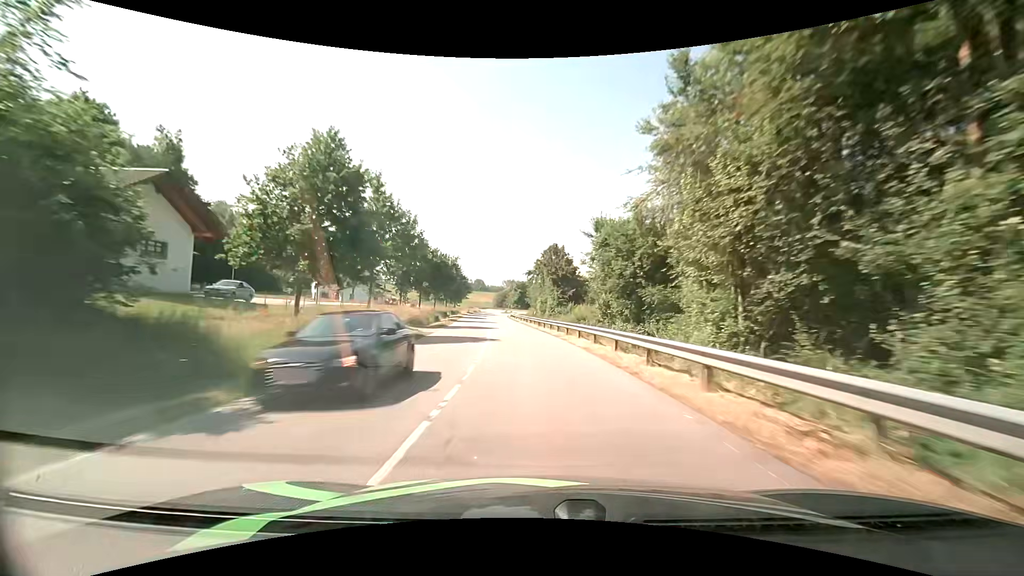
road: secondary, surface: asphalt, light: Day
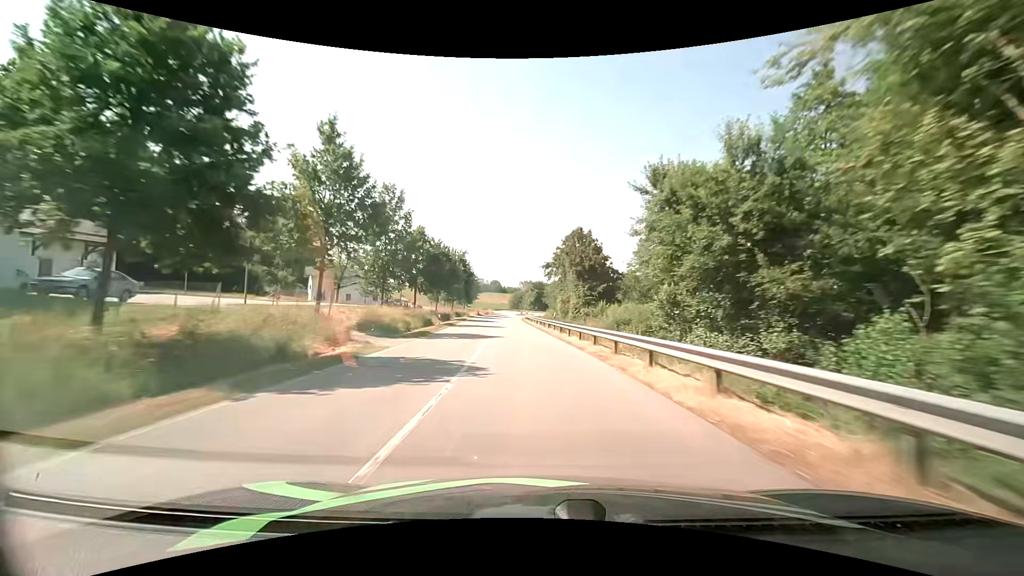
(-0.3, +12.4) m; -2°
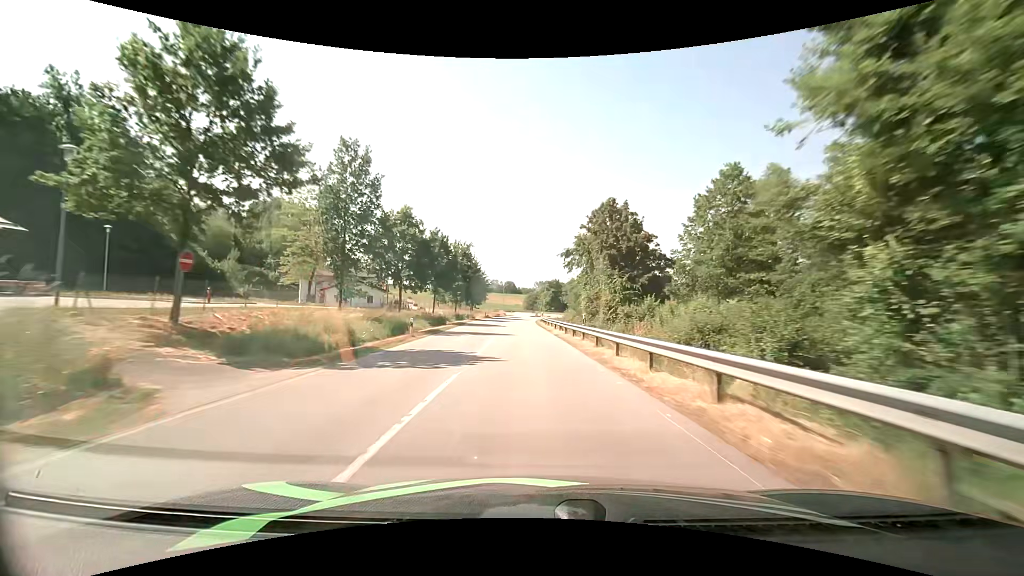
(-0.3, +12.4) m; -2°
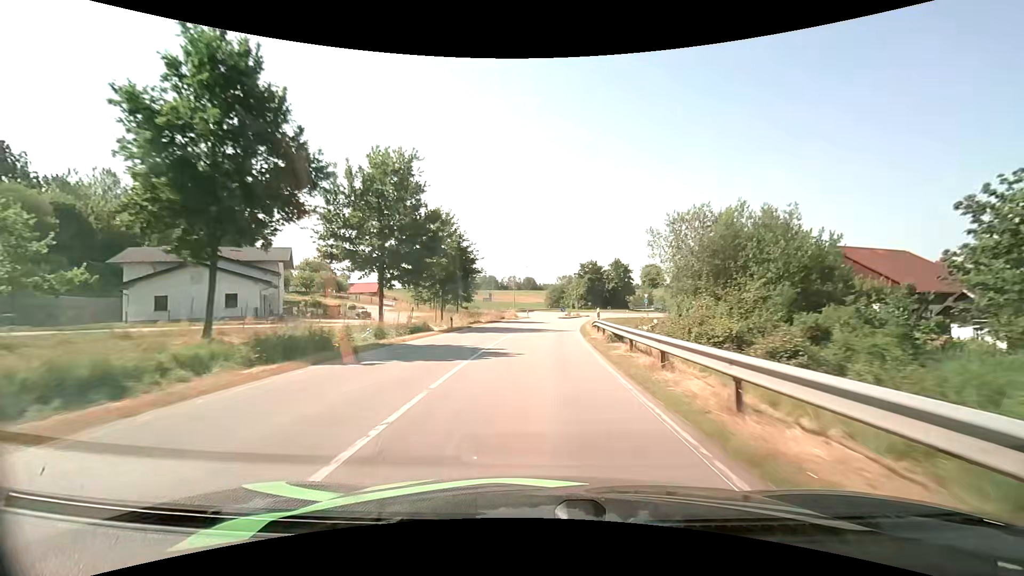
(-1.4, +44.6) m; -3°
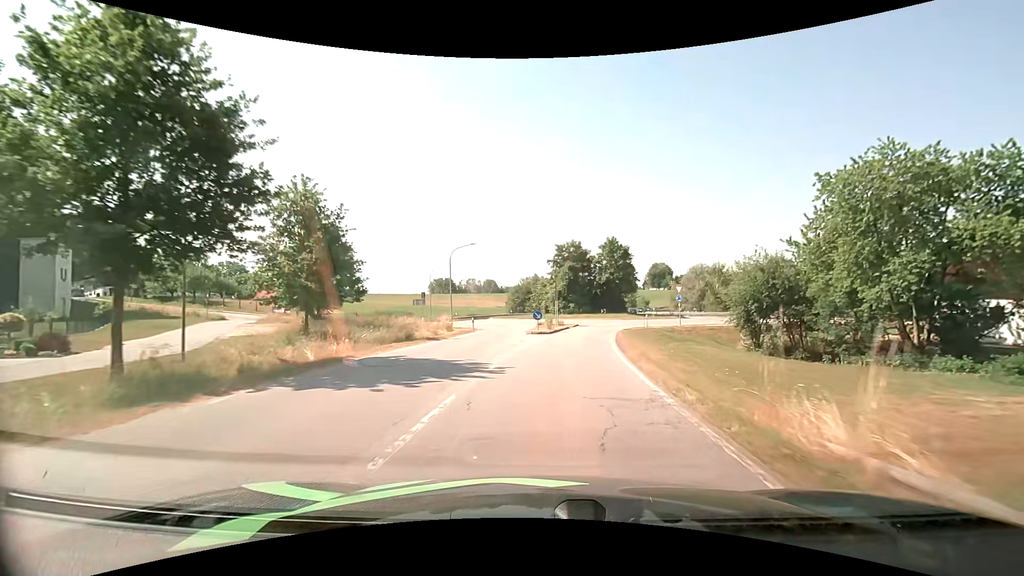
(+0.8, +32.0) m; +4°
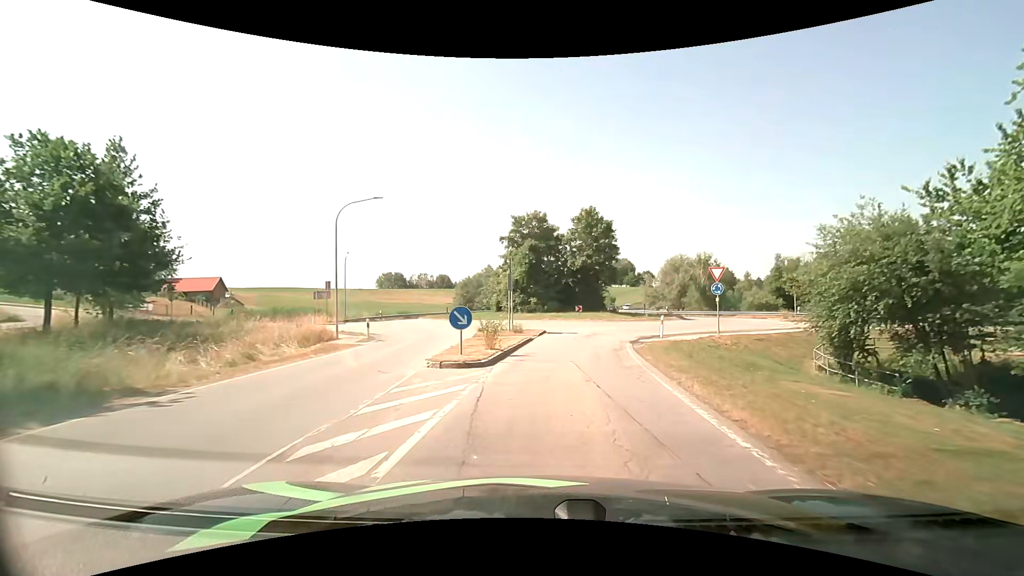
(+0.7, +17.8) m; +5°
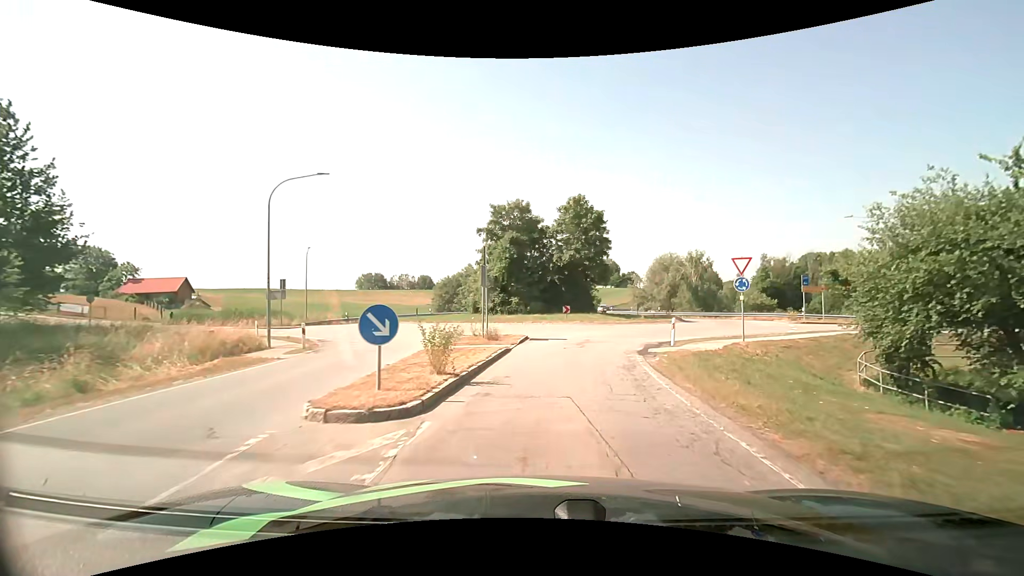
(+0.1, +5.2) m; +2°
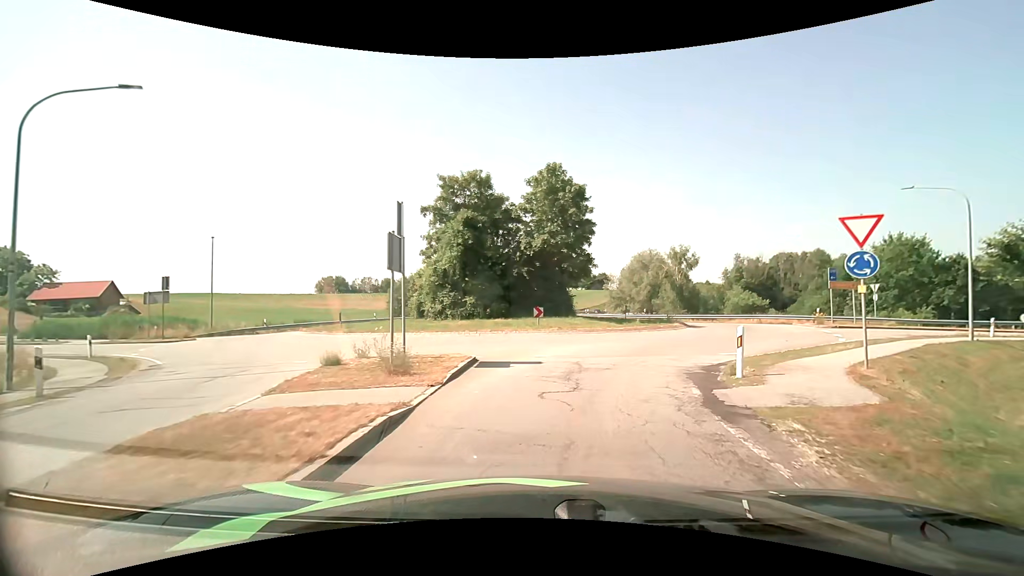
(+0.2, +9.4) m; +3°
